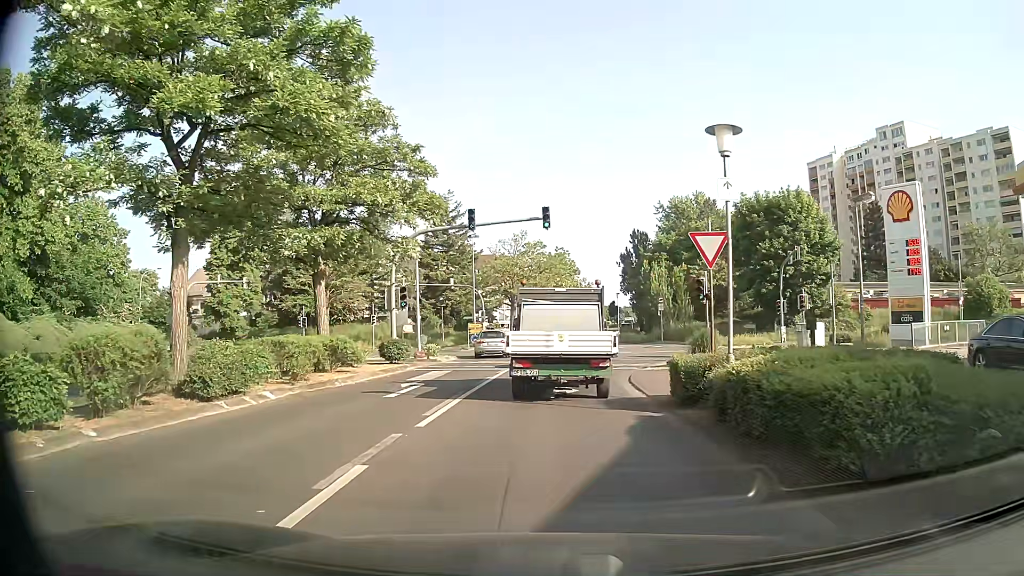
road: tertiary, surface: asphalt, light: Day
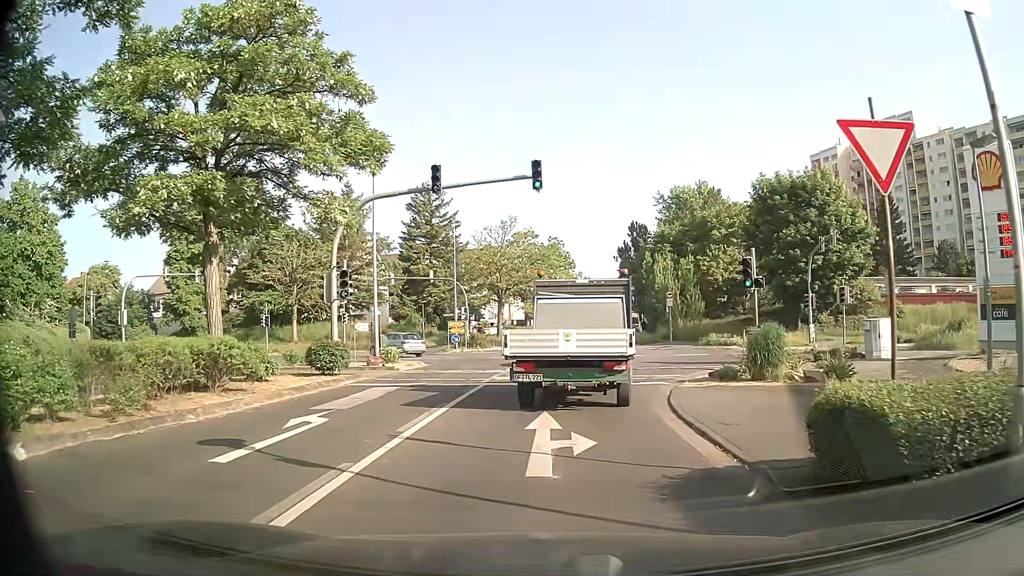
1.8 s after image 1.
(0.0, +7.6) m; -1°
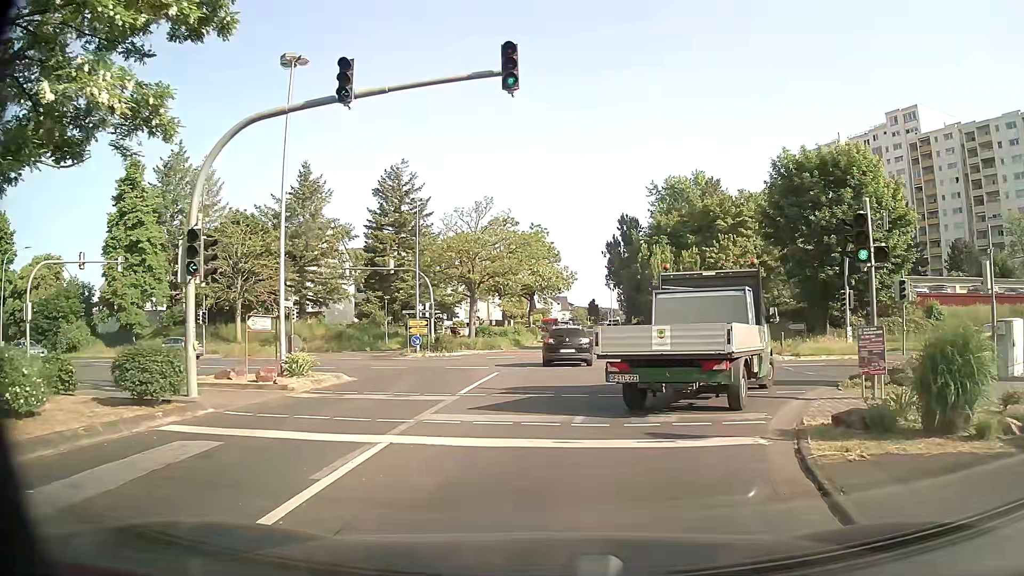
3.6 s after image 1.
(+0.2, +8.7) m; +1°
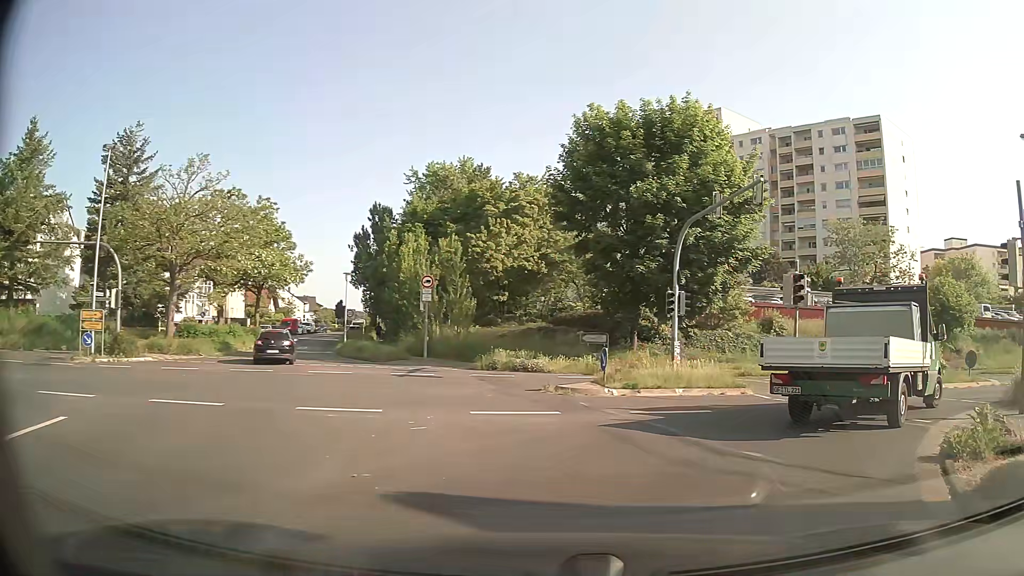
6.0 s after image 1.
(+1.7, +11.5) m; +21°
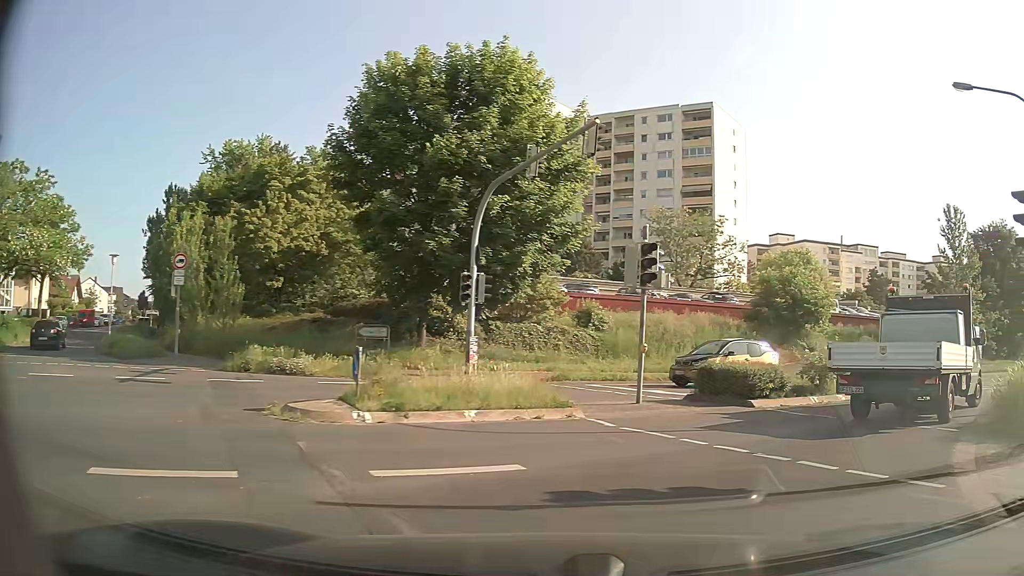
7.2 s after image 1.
(+0.8, +5.8) m; +16°
(+3, +9) (+10, +16) (+19, +21) (+28, +25) (+37, +30) (+46, +35) (+54, +40) (+63, +45) (+71, +50) (+80, +55) m
